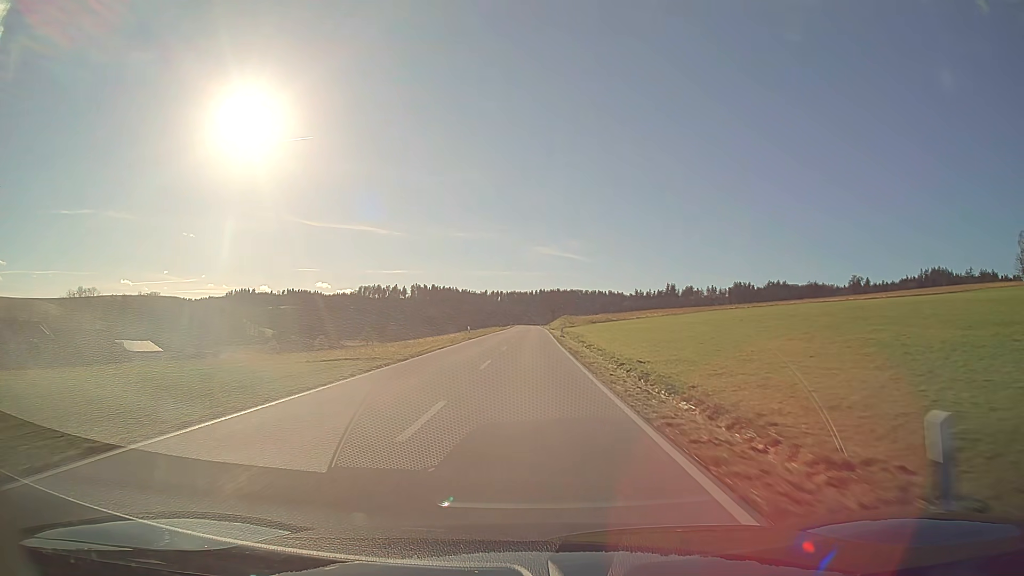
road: secondary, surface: asphalt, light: Day
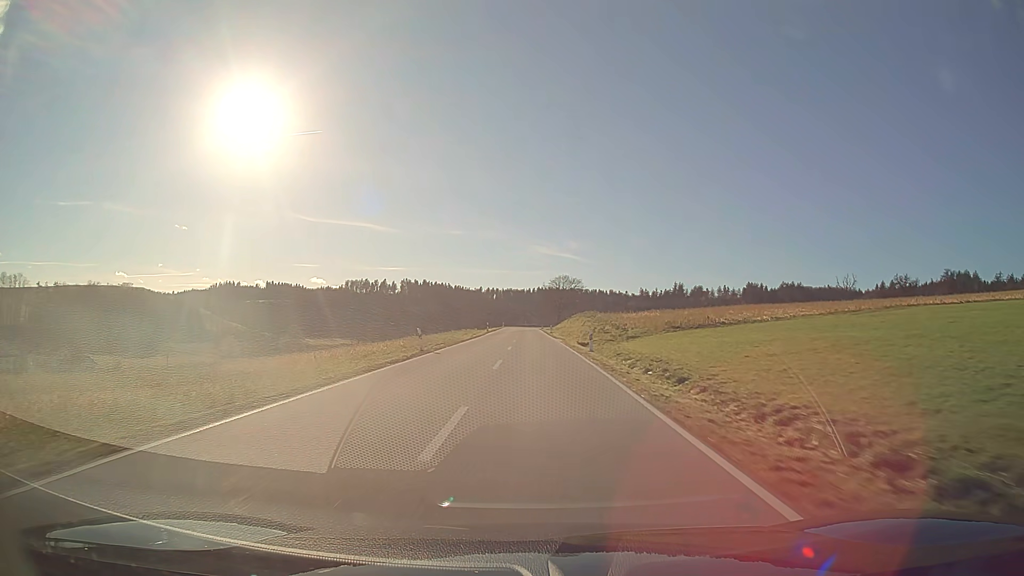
(0.0, +73.7) m; 0°
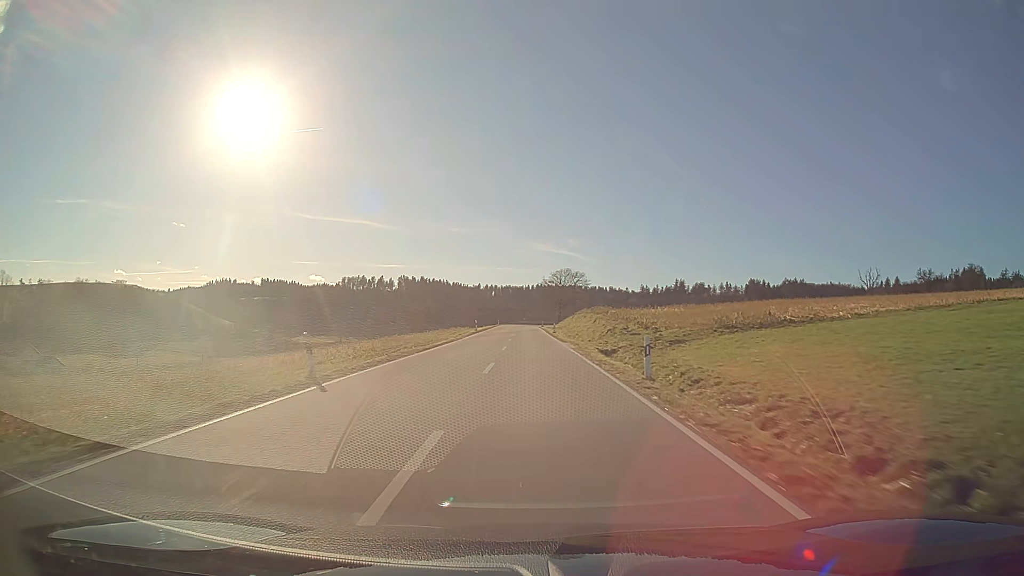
(0.0, +14.7) m; 0°
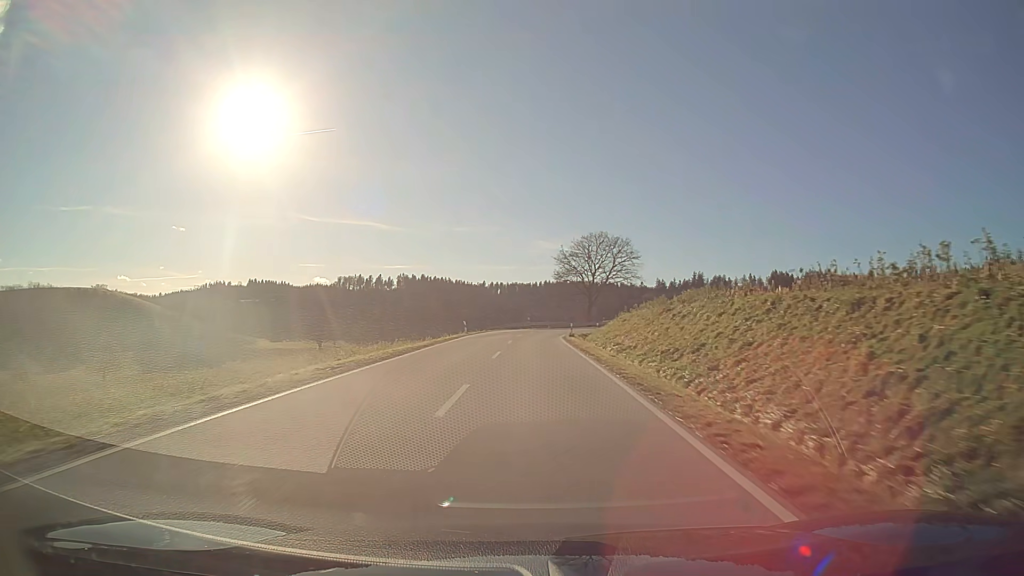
(-0.3, +66.9) m; -1°
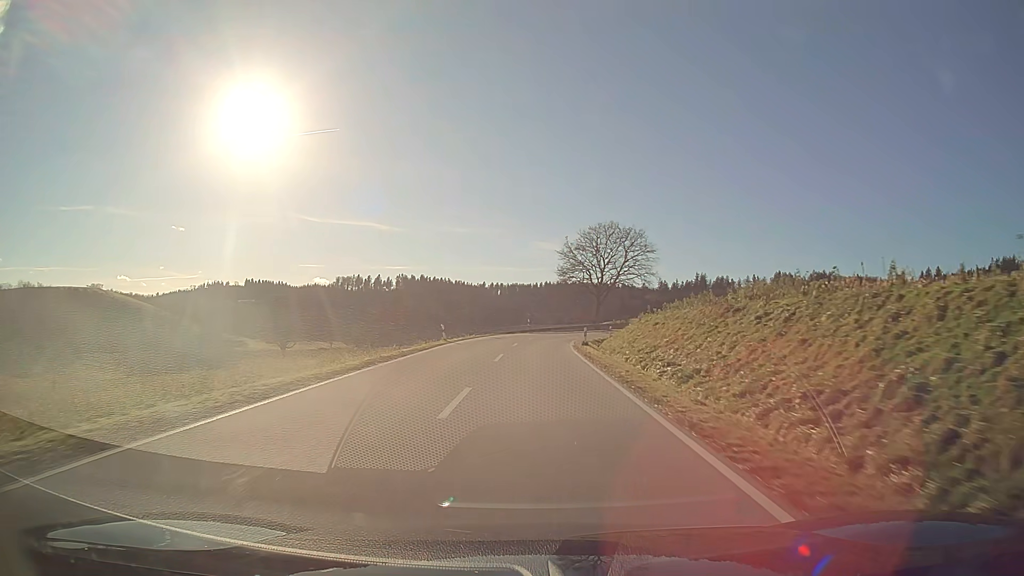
(0.0, +11.8) m; 0°
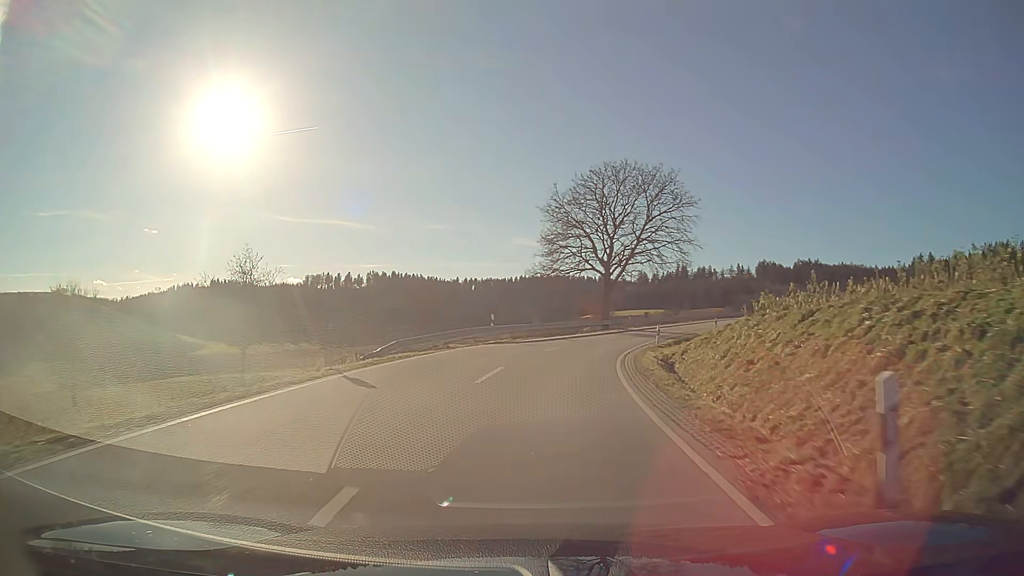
(+0.6, +31.4) m; +3°
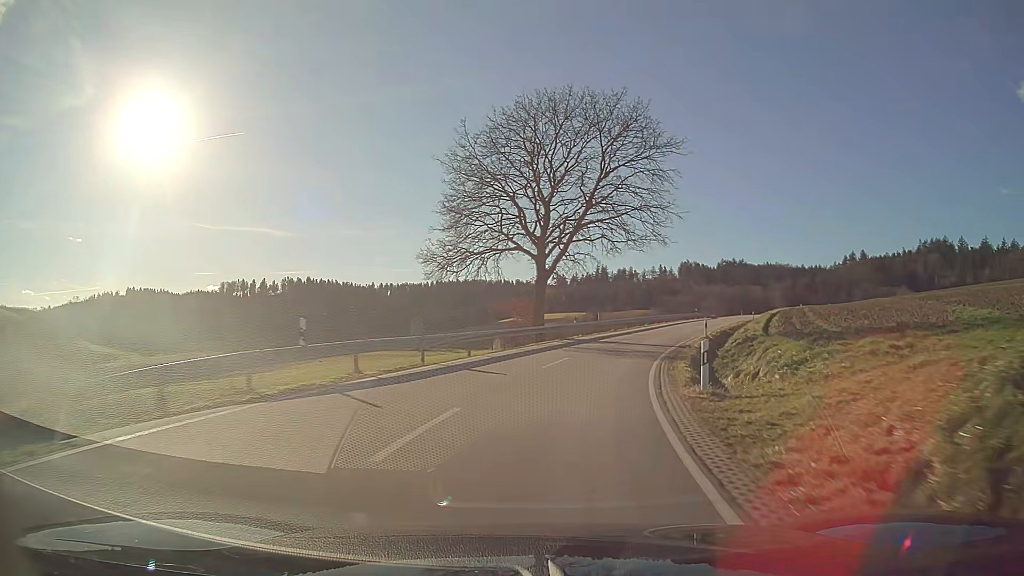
(+1.2, +18.8) m; +8°
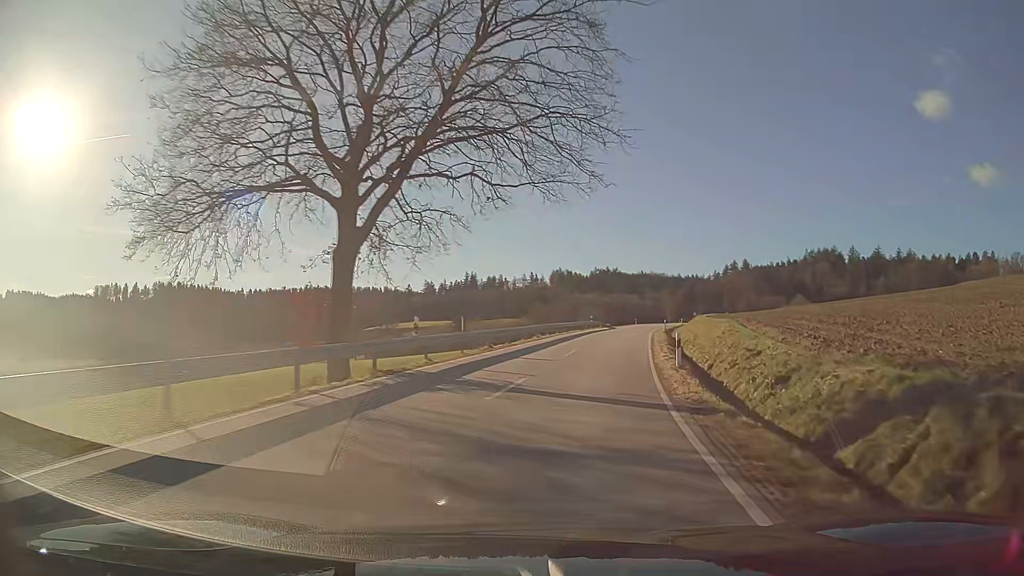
(+1.8, +18.9) m; +11°
(0, +10) (+2, +20) (+3, +30) (+5, +40) (+6, +50) (+8, +59) (+10, +69) (+12, +79) (+14, +89) (+17, +98) m
